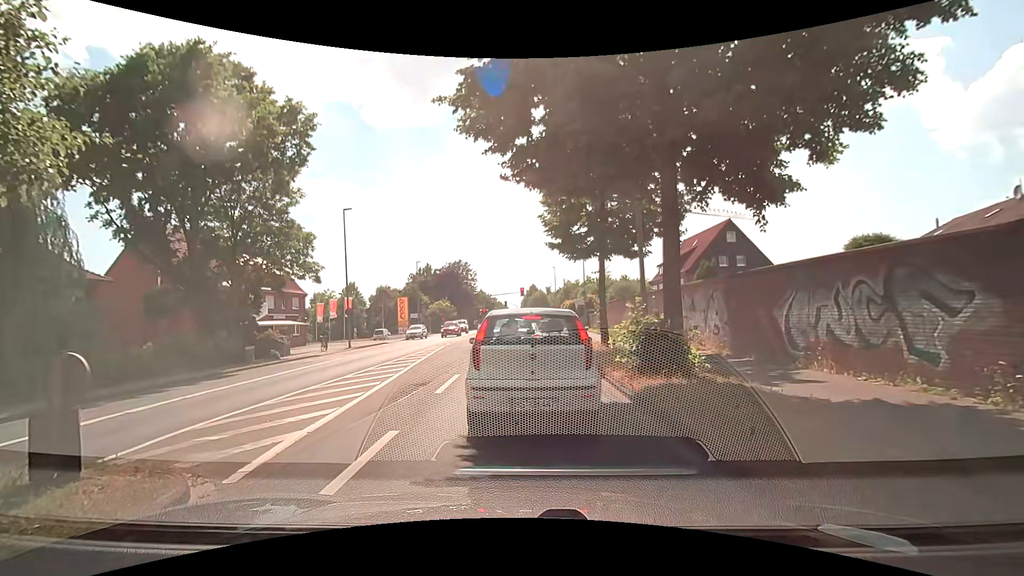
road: secondary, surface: asphalt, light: Day
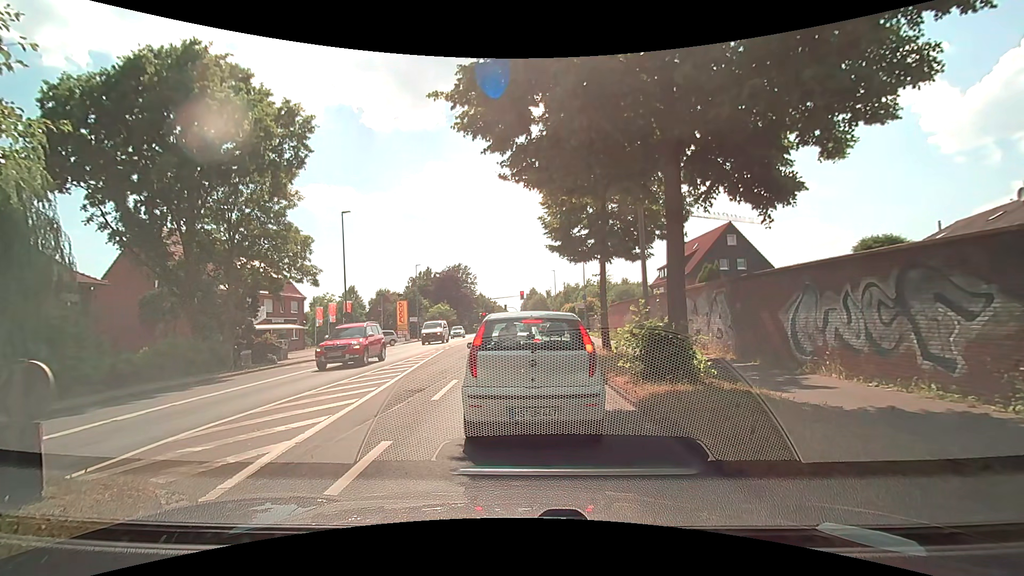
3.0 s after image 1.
(0.0, +0.4) m; 0°
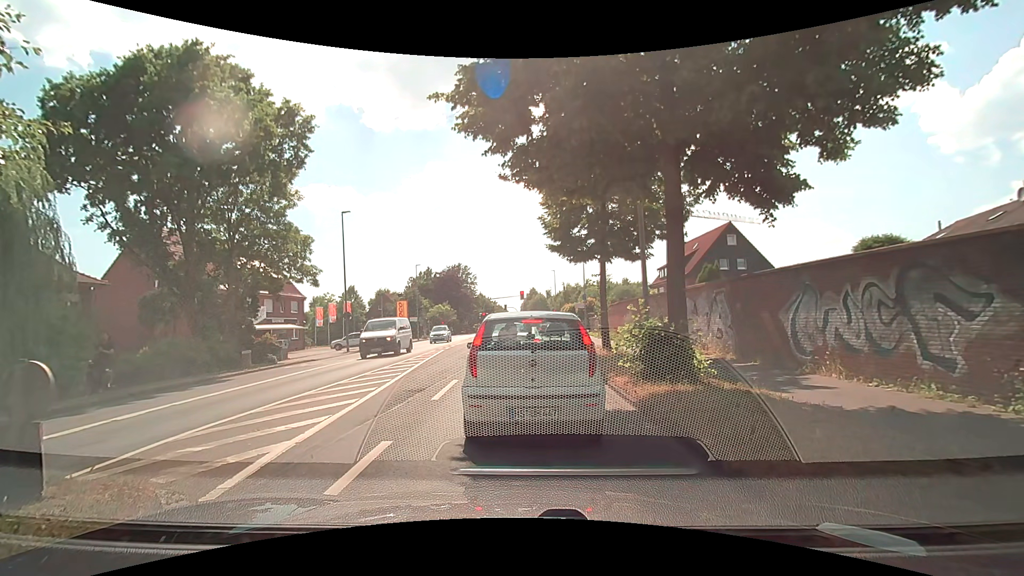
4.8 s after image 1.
(0.0, 0.0) m; 0°
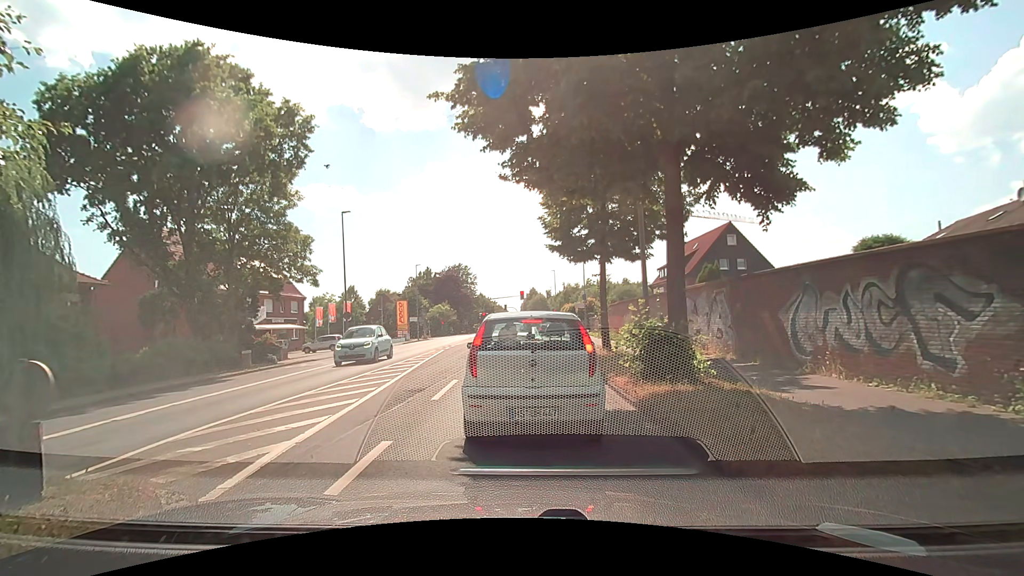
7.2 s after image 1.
(0.0, 0.0) m; 0°
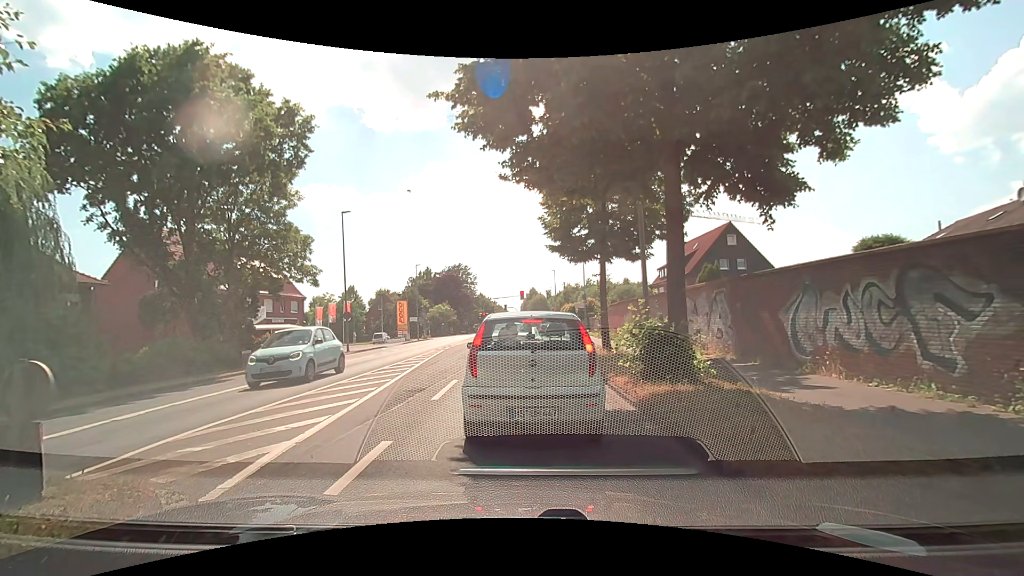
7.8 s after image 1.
(0.0, 0.0) m; 0°
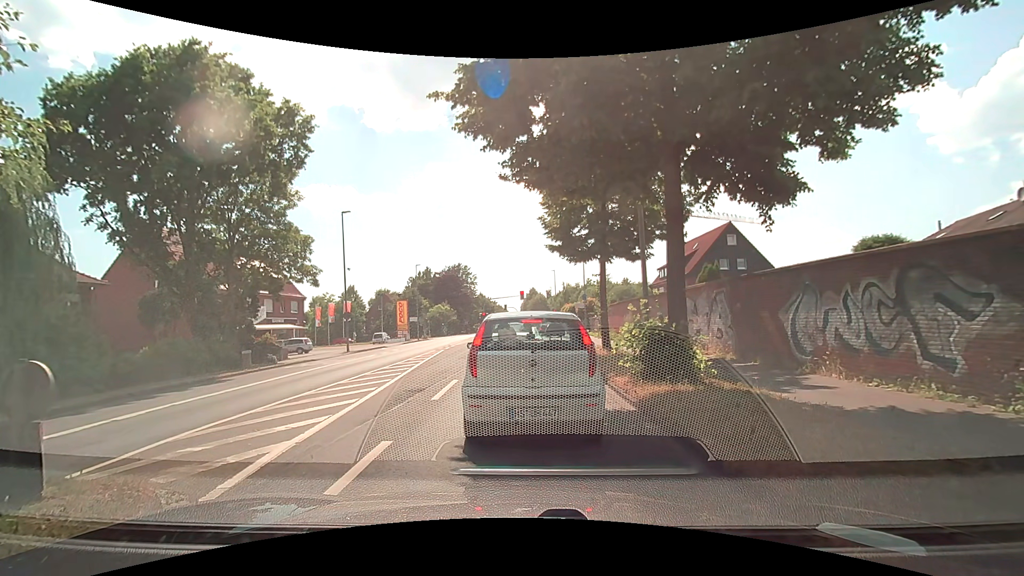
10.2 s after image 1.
(0.0, 0.0) m; 0°
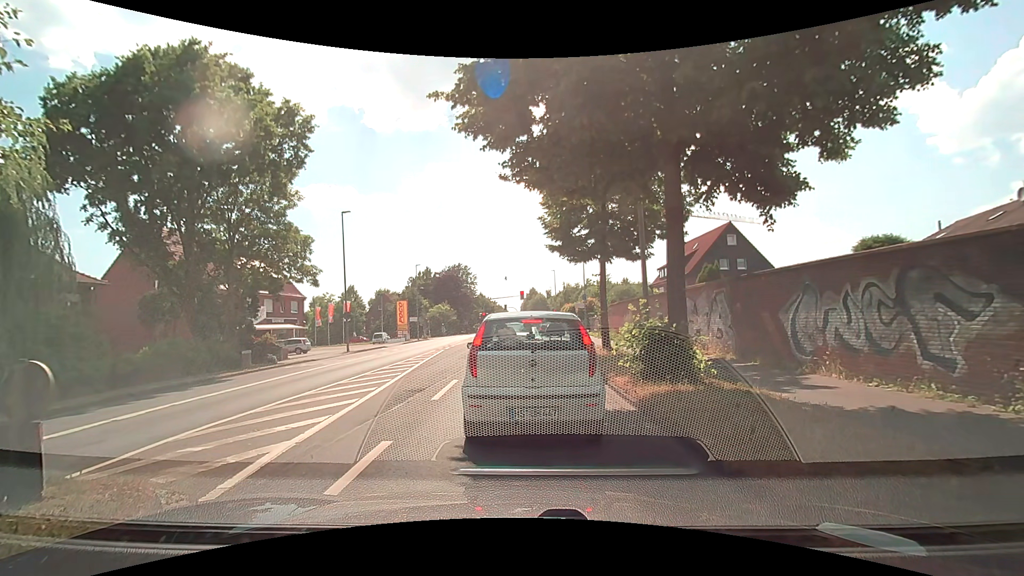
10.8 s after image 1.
(0.0, 0.0) m; 0°
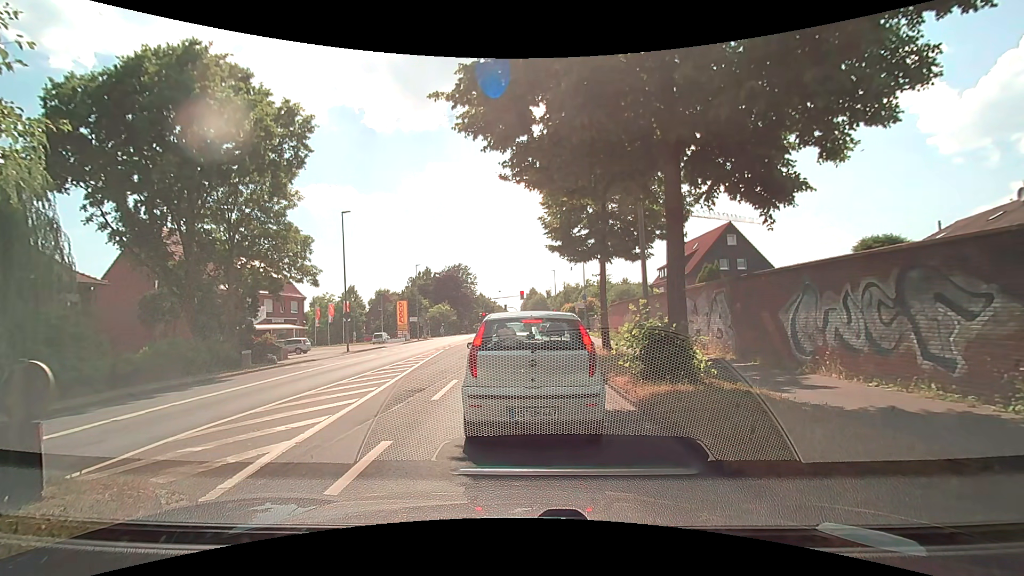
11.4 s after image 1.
(0.0, 0.0) m; 0°
